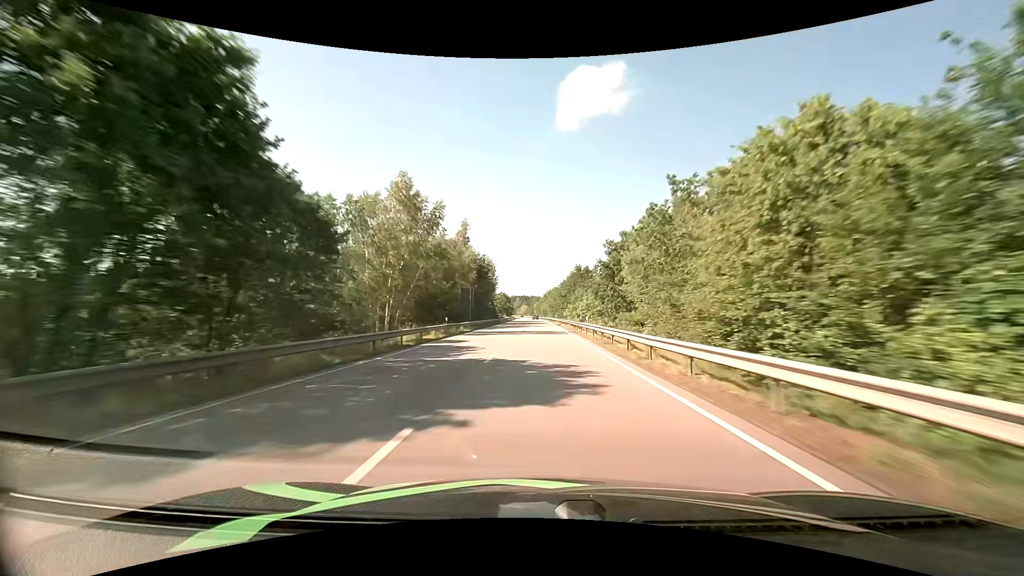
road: primary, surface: asphalt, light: Day
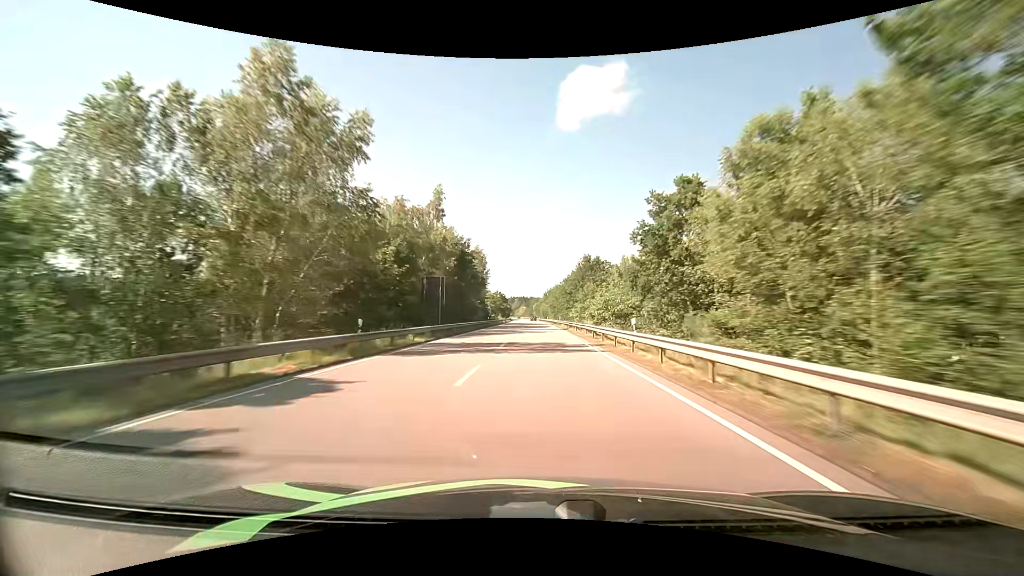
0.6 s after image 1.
(0.0, +17.5) m; 0°
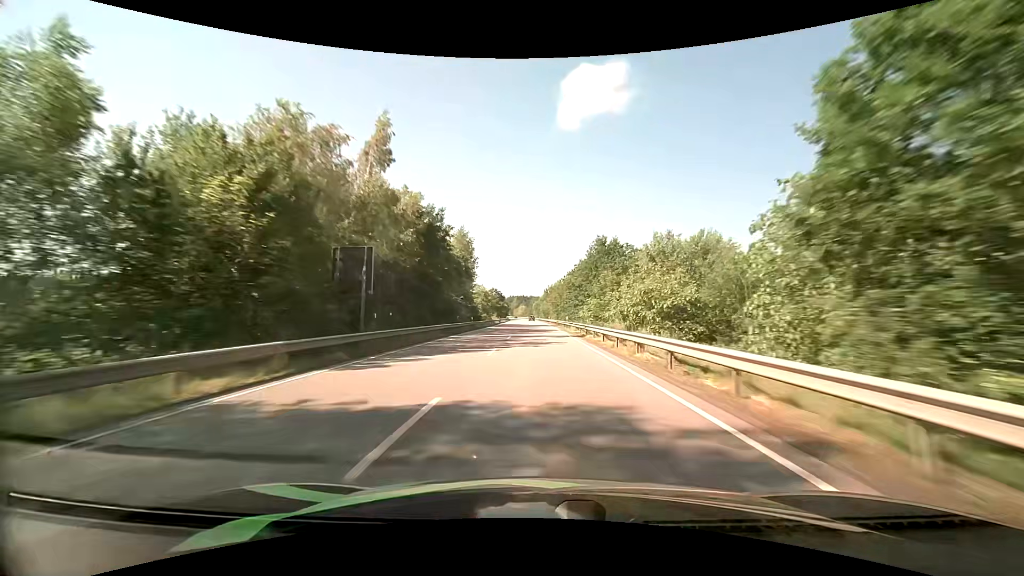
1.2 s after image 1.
(0.0, +17.5) m; 0°
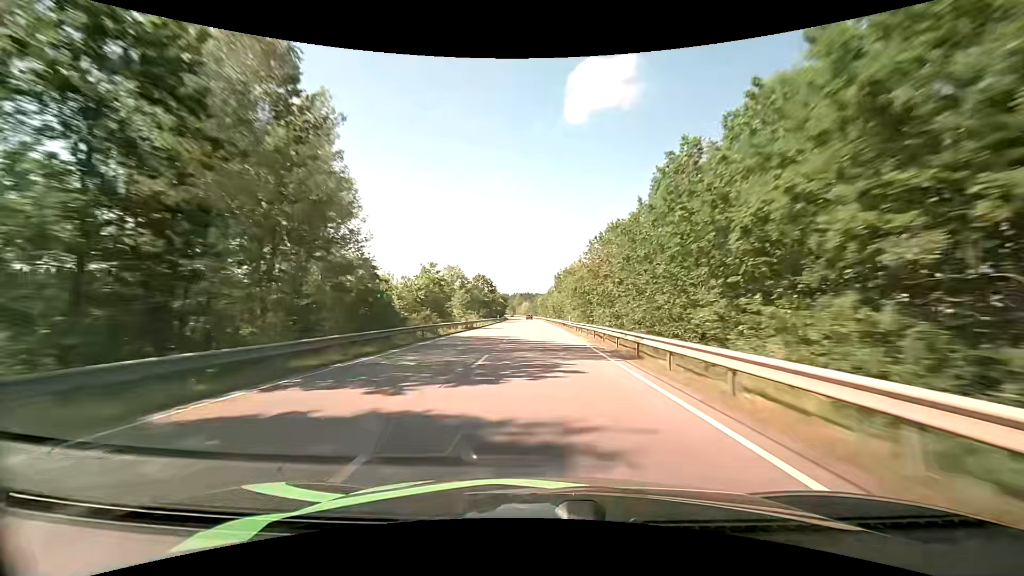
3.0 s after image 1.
(-0.3, +52.2) m; -1°
(0, +10) (0, +20) (0, +30) (0, +40) (0, +50) (0, +60) (0, +70) (-1, +80) (-1, +90) (-1, +100) m
